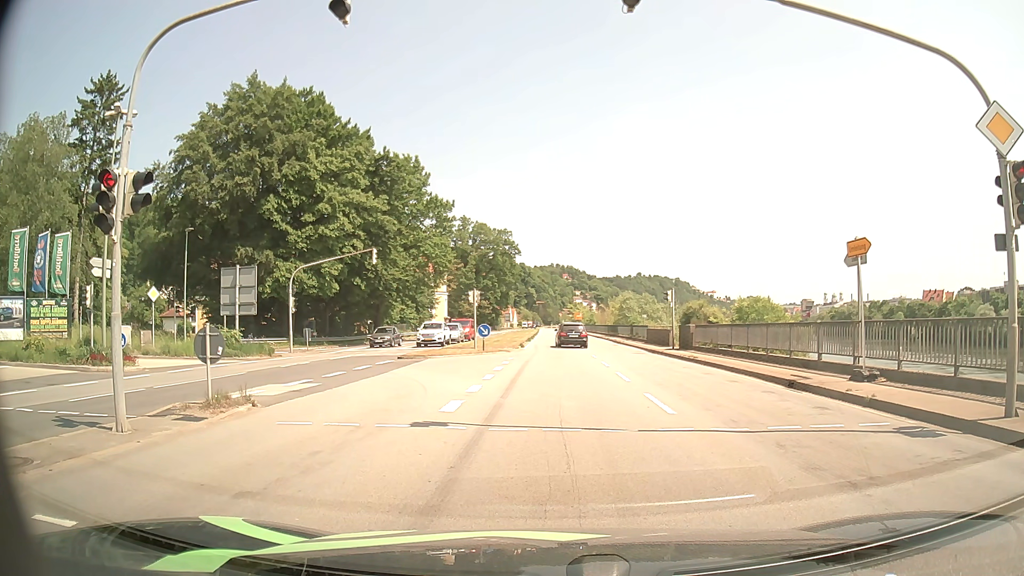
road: primary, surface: asphalt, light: Day
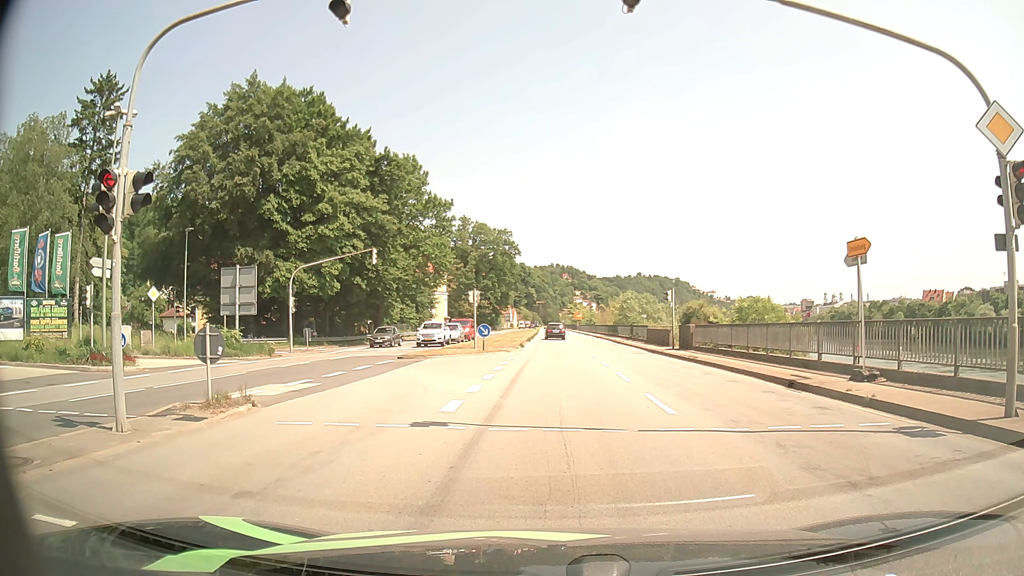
(0.0, 0.0) m; 0°
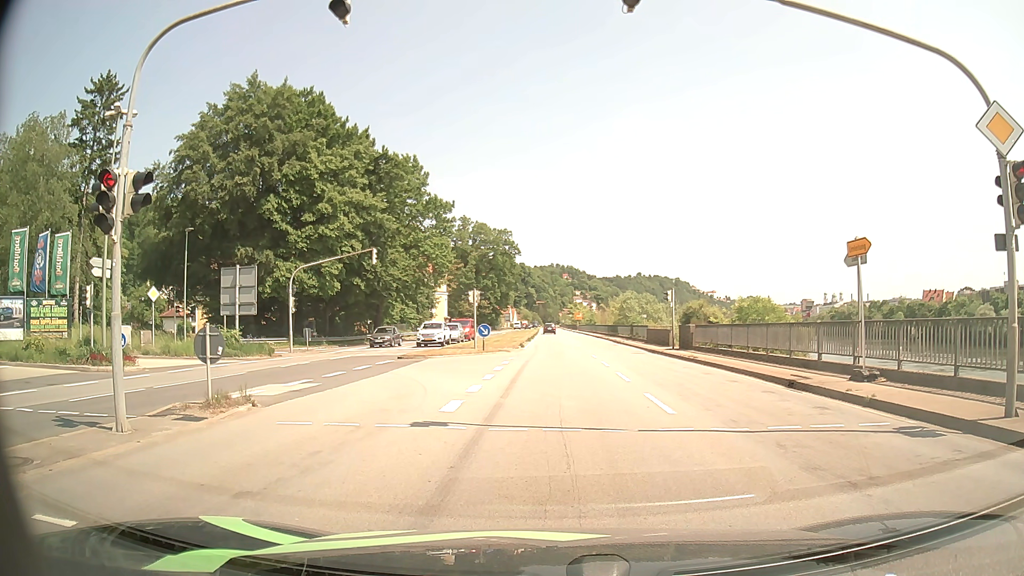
(0.0, 0.0) m; 0°
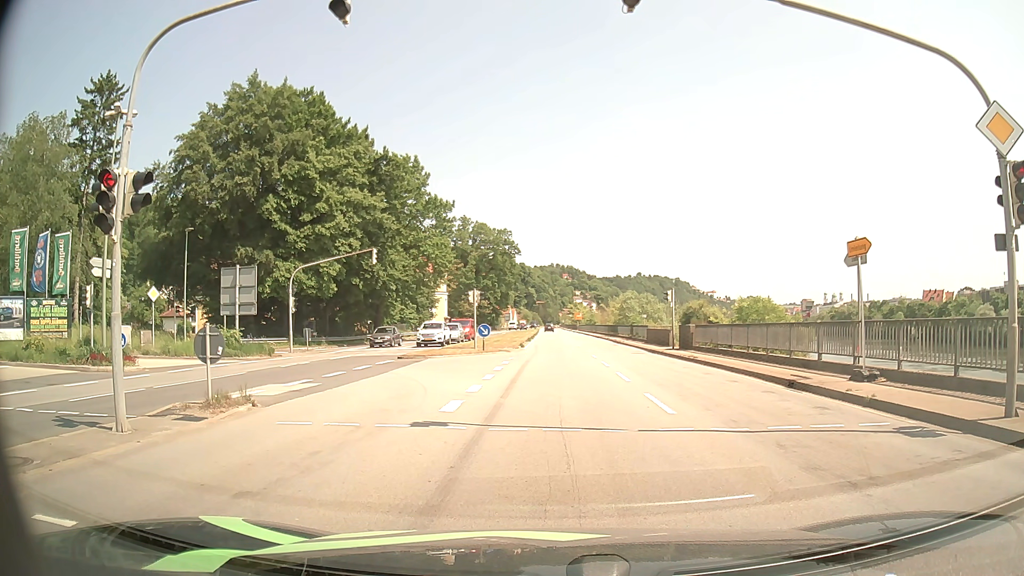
(0.0, 0.0) m; 0°
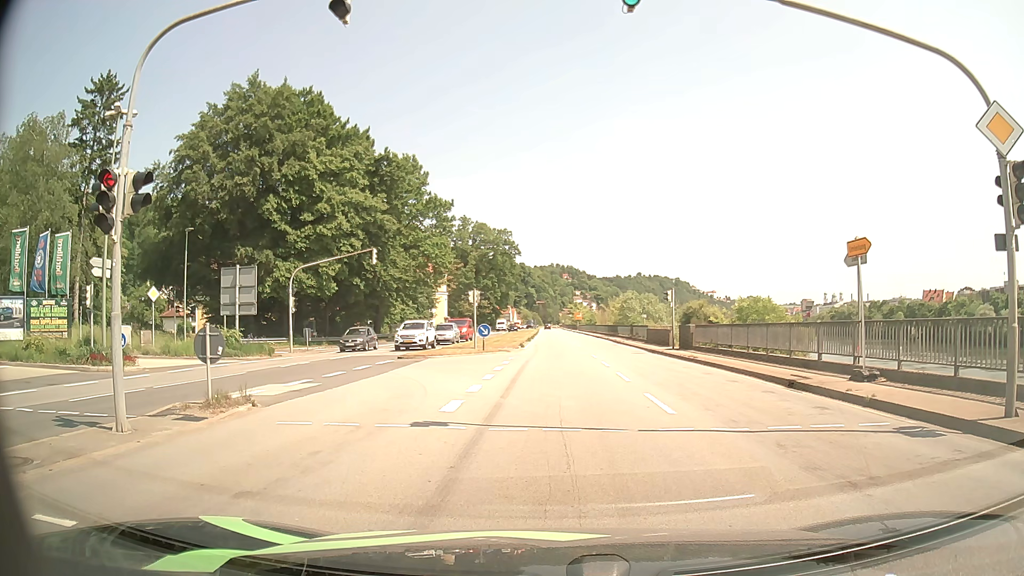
(0.0, 0.0) m; 0°
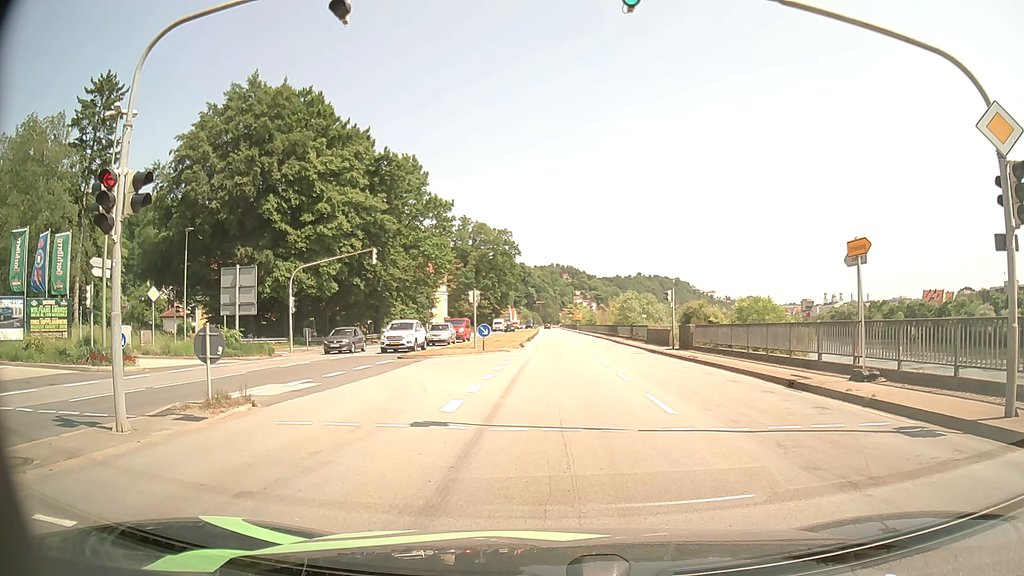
(0.0, 0.0) m; 0°
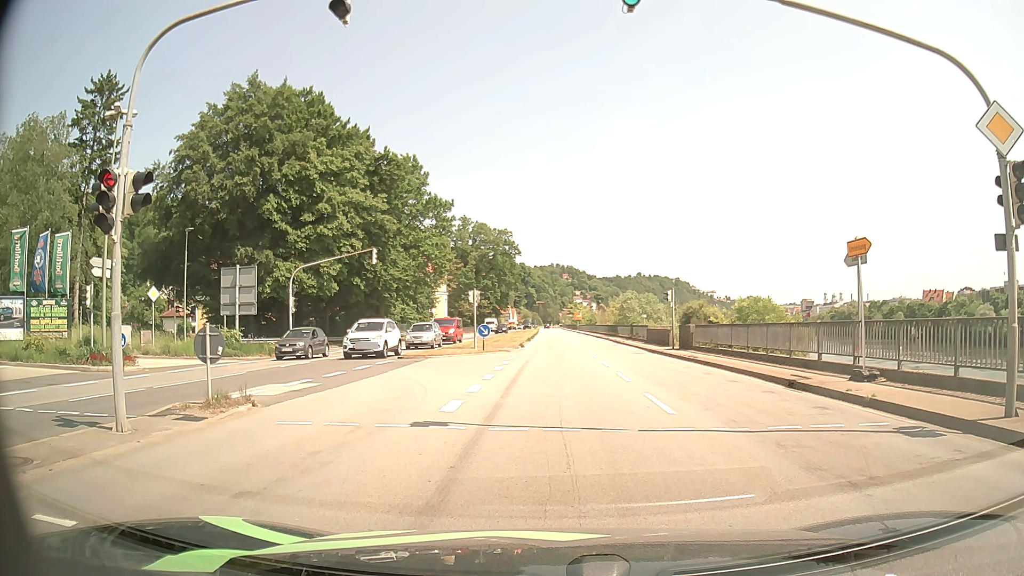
(0.0, 0.0) m; 0°
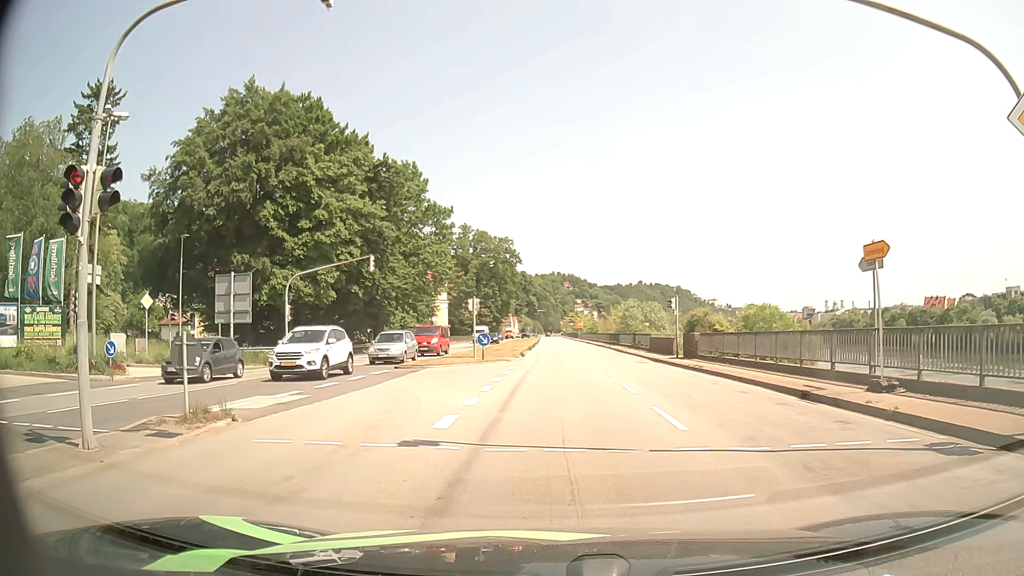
(0.0, +1.0) m; -1°
(0, +10) (0, +20) (0, +30) (0, +40) (0, +50) (+1, +60) (+1, +70) (+1, +80) (+1, +90) (+1, +100) m
